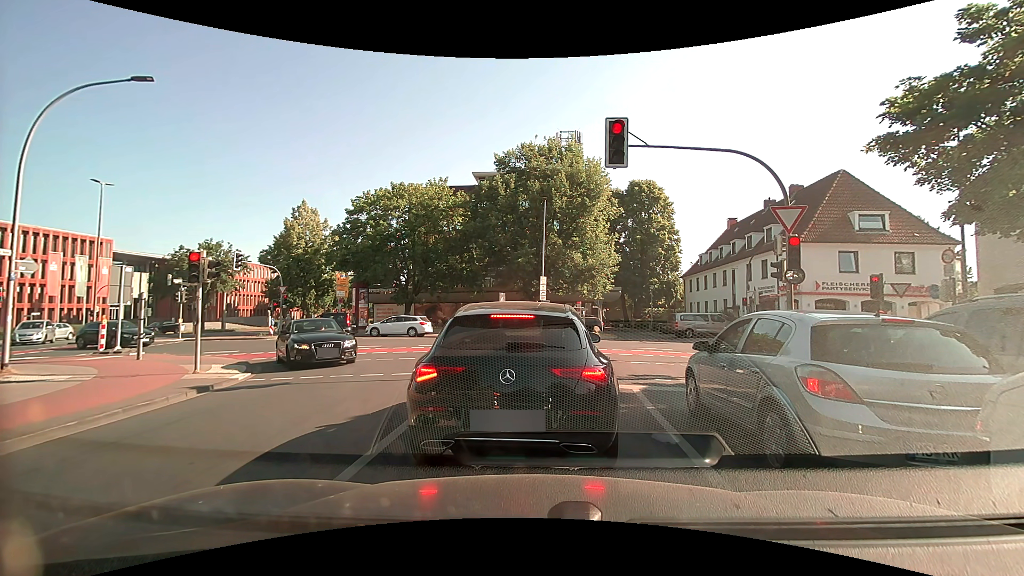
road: secondary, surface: asphalt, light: Day
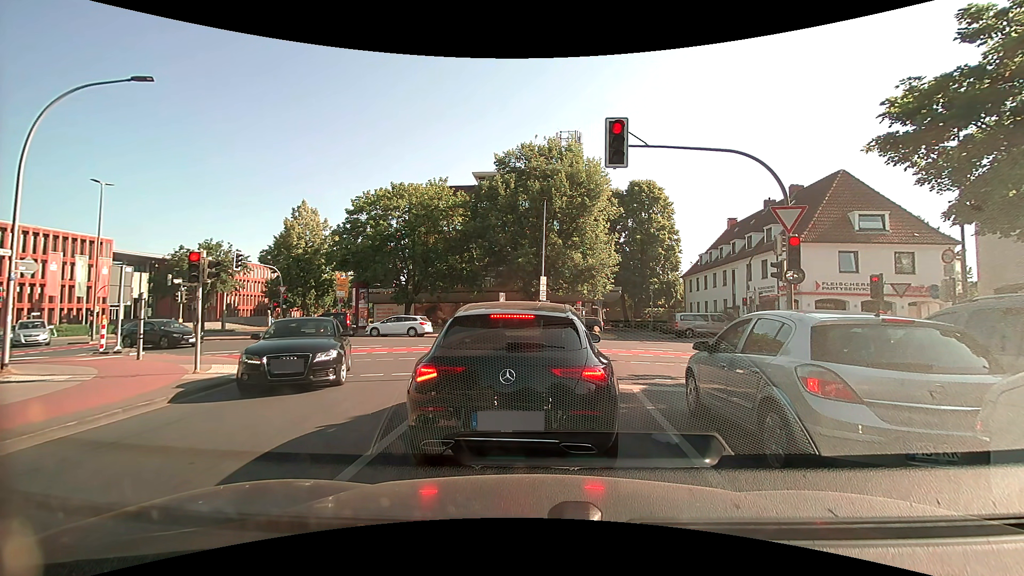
(0.0, 0.0) m; 0°
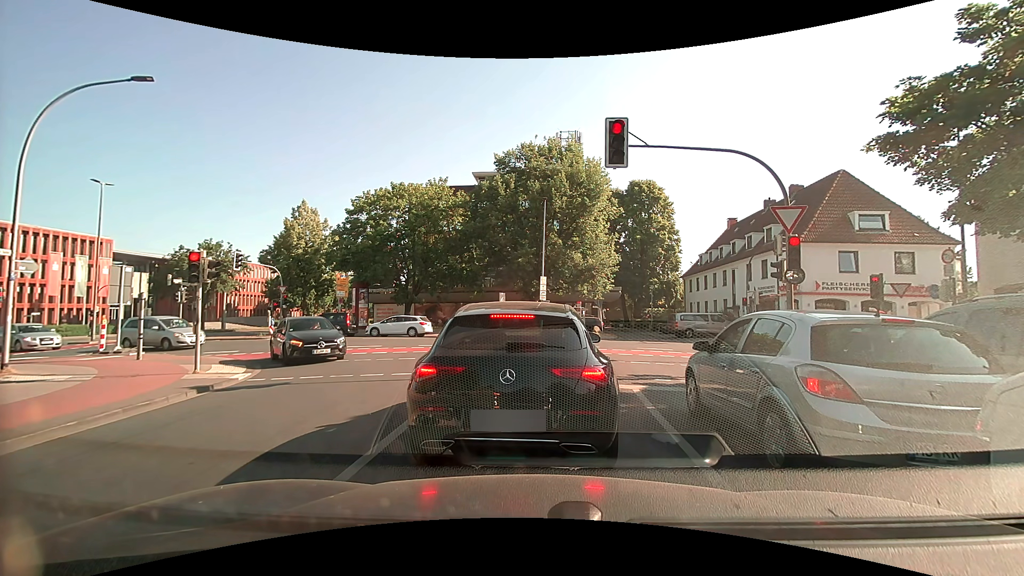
(0.0, 0.0) m; 0°
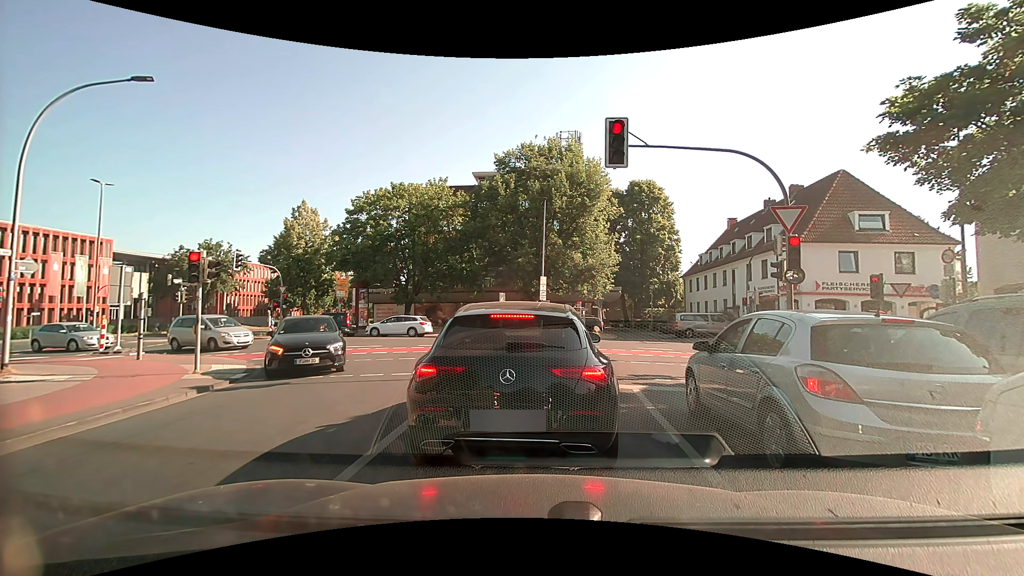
(0.0, 0.0) m; 0°
